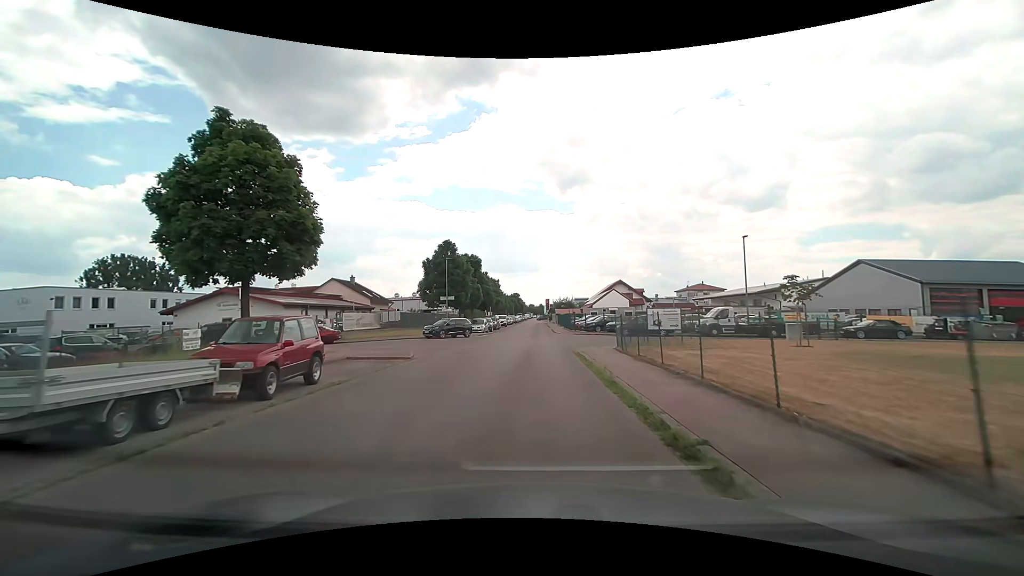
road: residential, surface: asphalt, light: Day
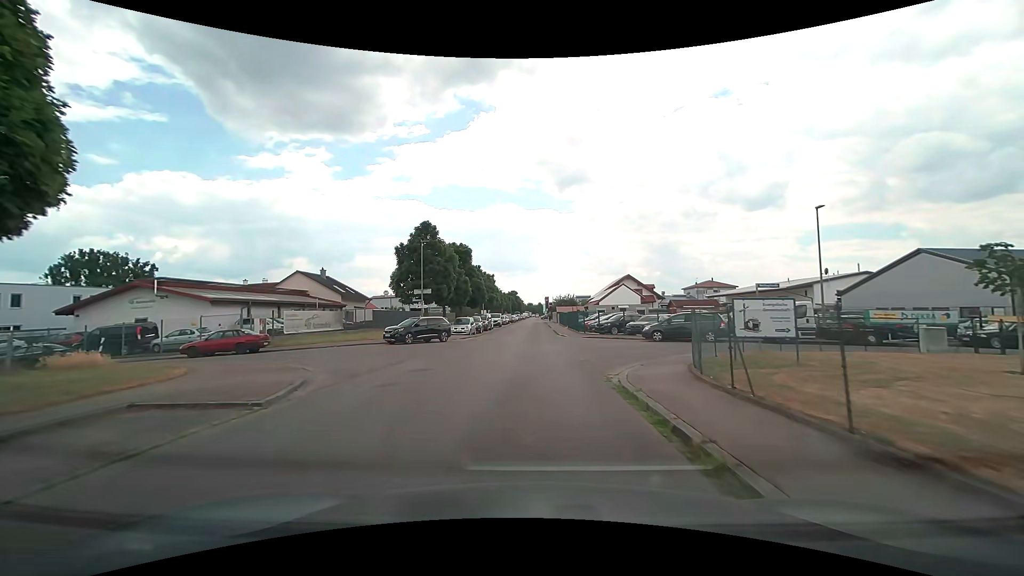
(0.0, +10.5) m; 0°
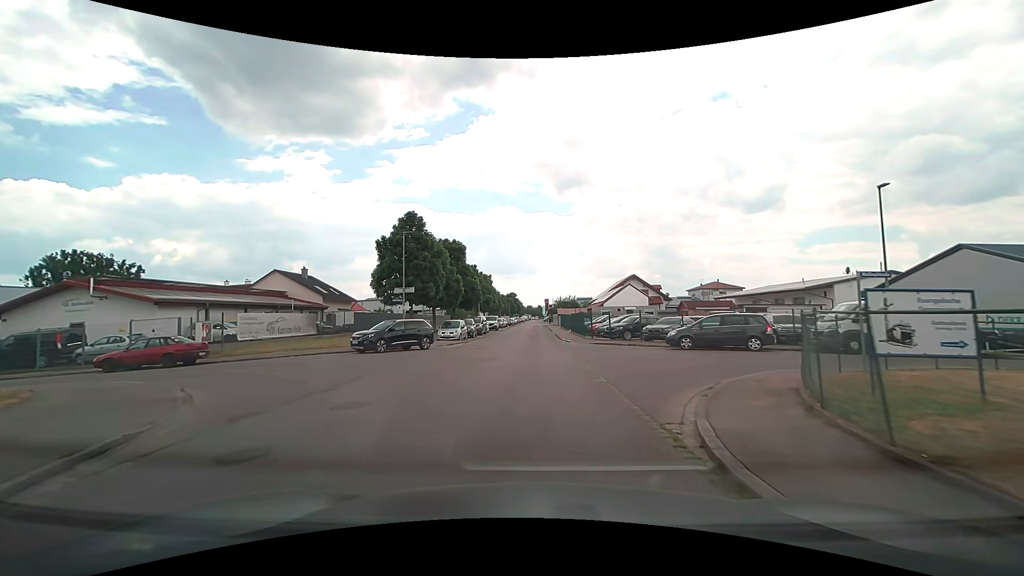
(0.0, +5.4) m; 0°
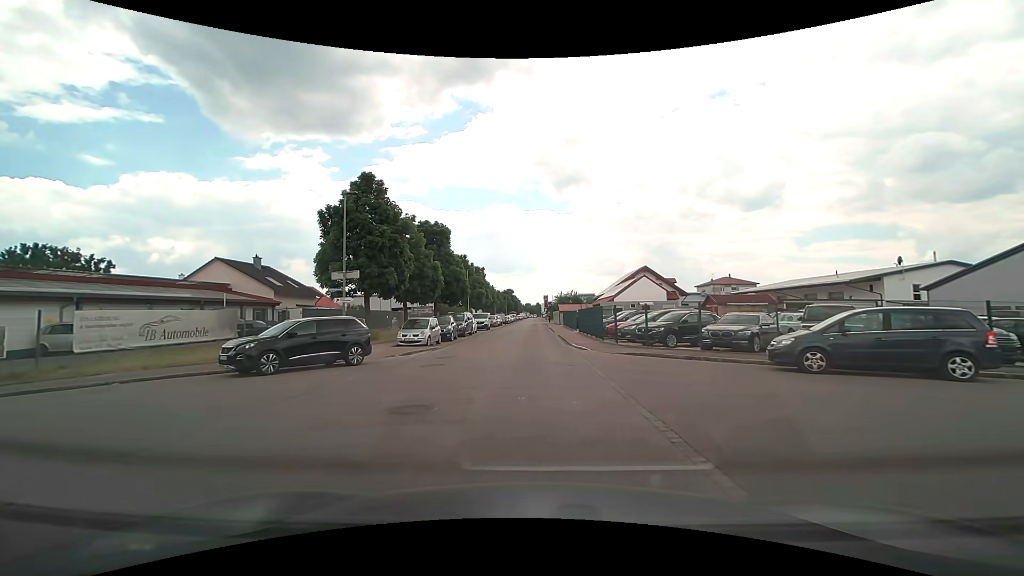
(0.0, +10.3) m; 0°
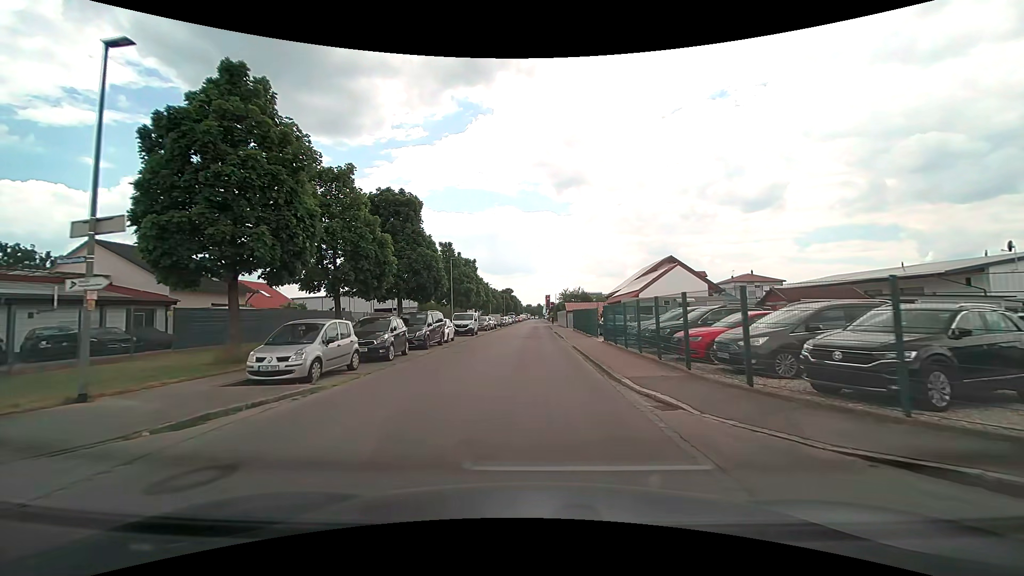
(+0.1, +13.6) m; 0°
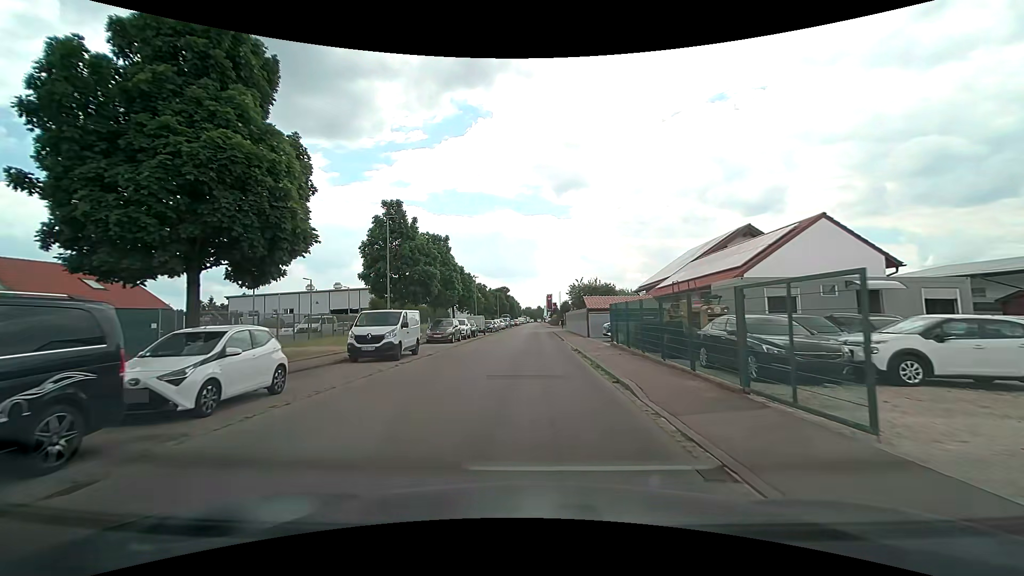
(-0.1, +22.8) m; 0°
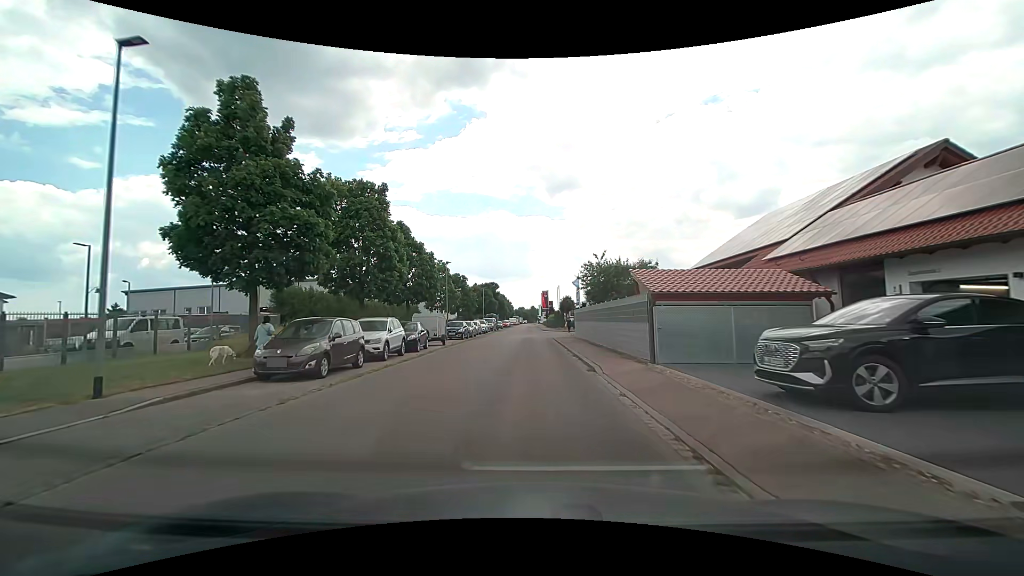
(+0.1, +19.4) m; +1°
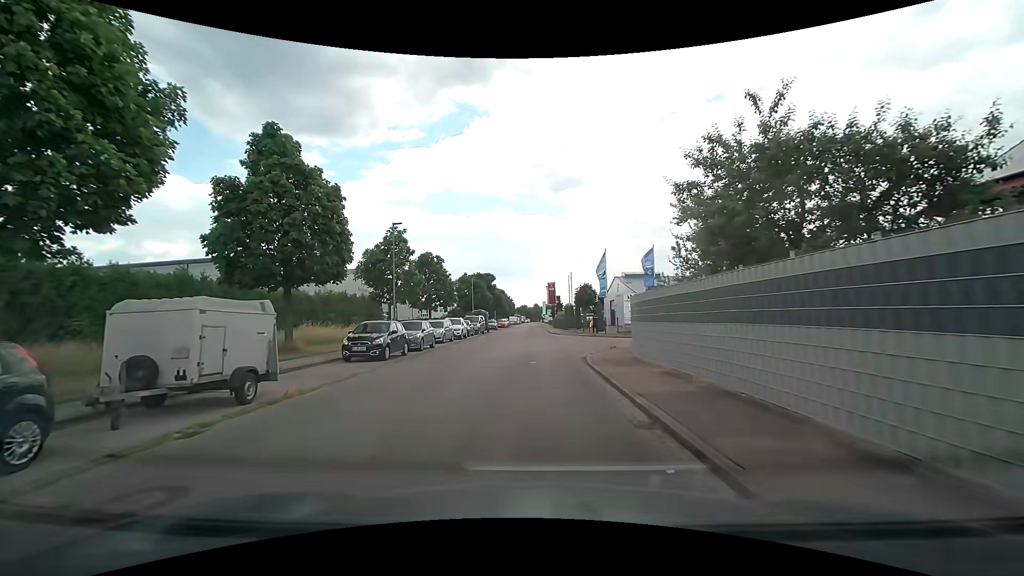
(-0.1, +21.0) m; -1°
(0, +10) (0, +20) (0, +30) (0, +40) (0, +50) (0, +60) (0, +70) (0, +80) (0, +90) (0, +100) m
